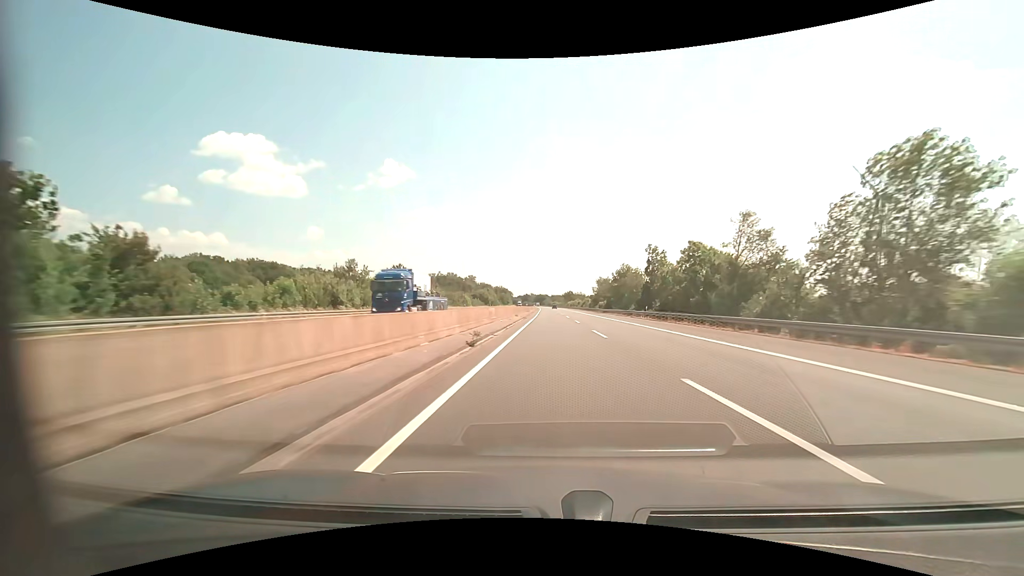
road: motorway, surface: asphalt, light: Day
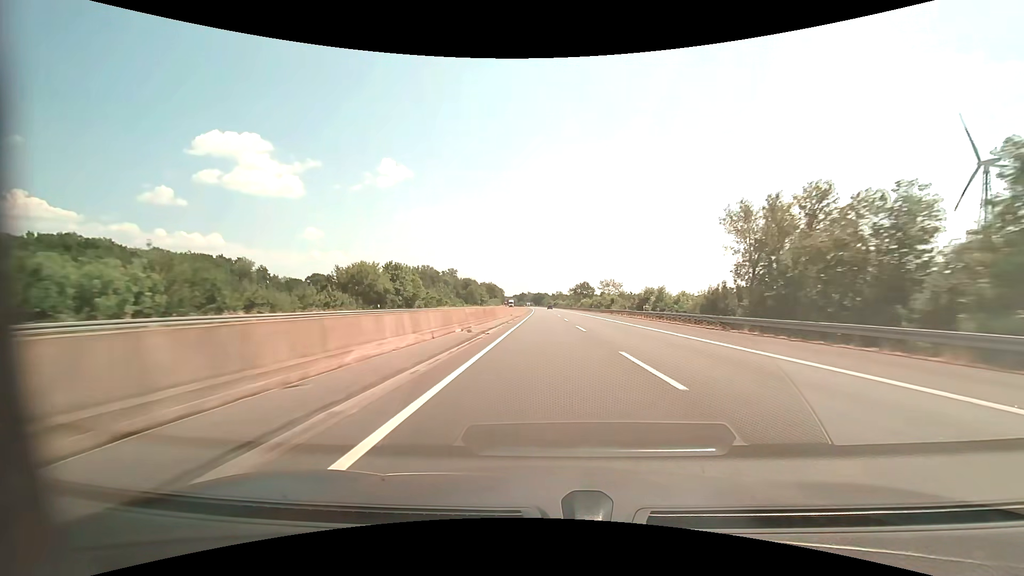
(+0.7, +103.1) m; 0°
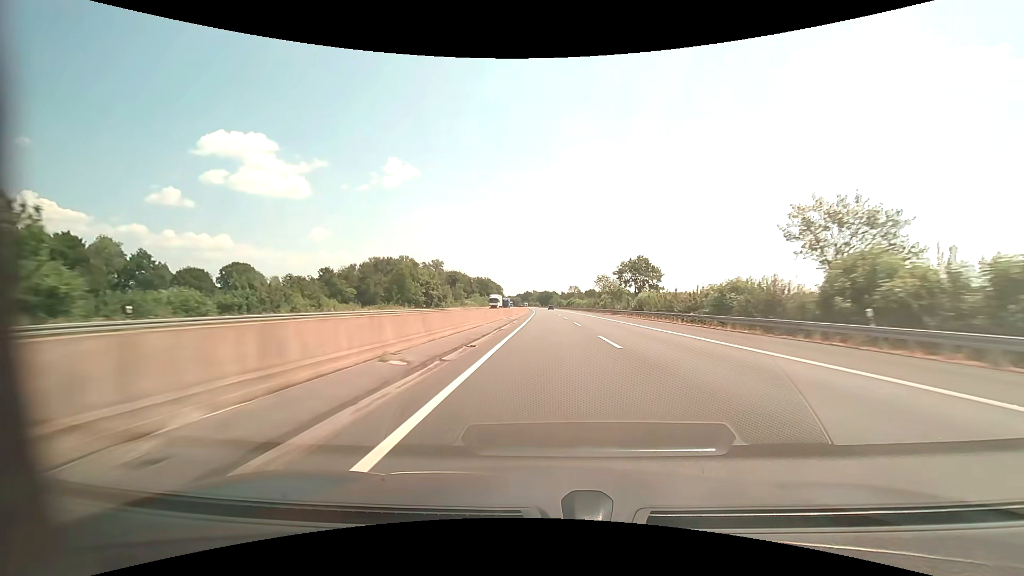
(-0.5, +82.3) m; -1°
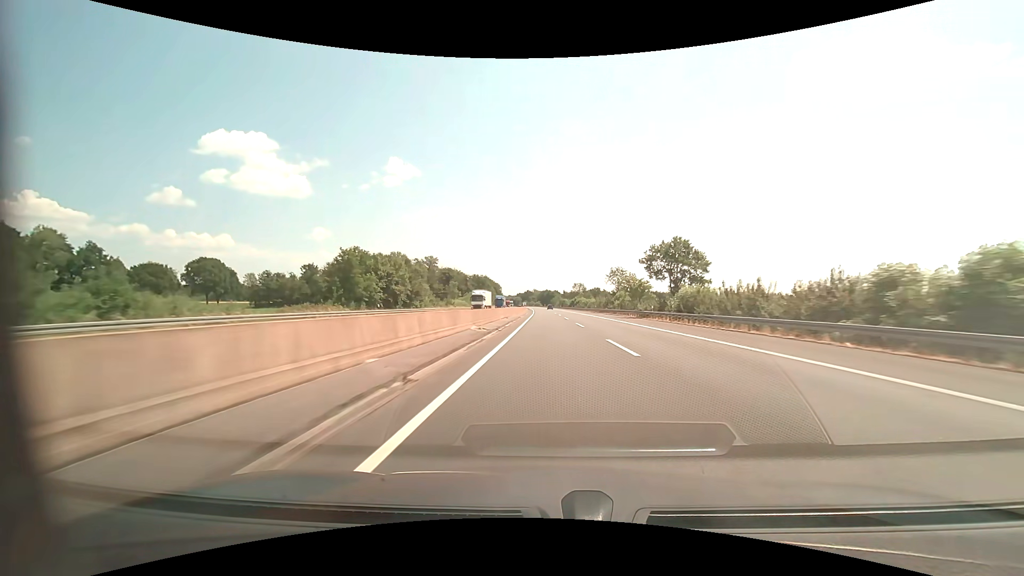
(0.0, +20.6) m; 0°
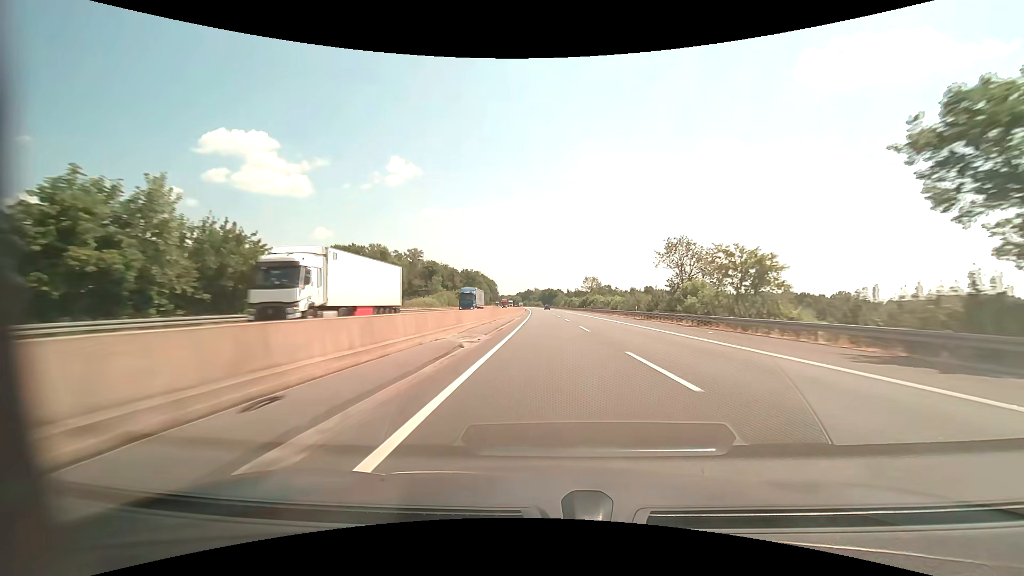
(-0.1, +41.2) m; 0°
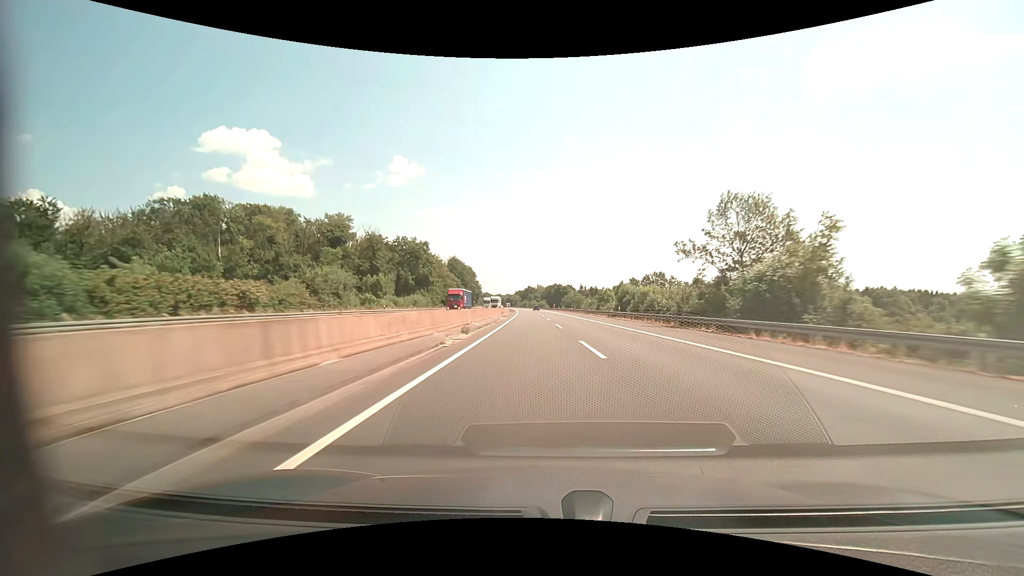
(-0.8, +103.1) m; -1°
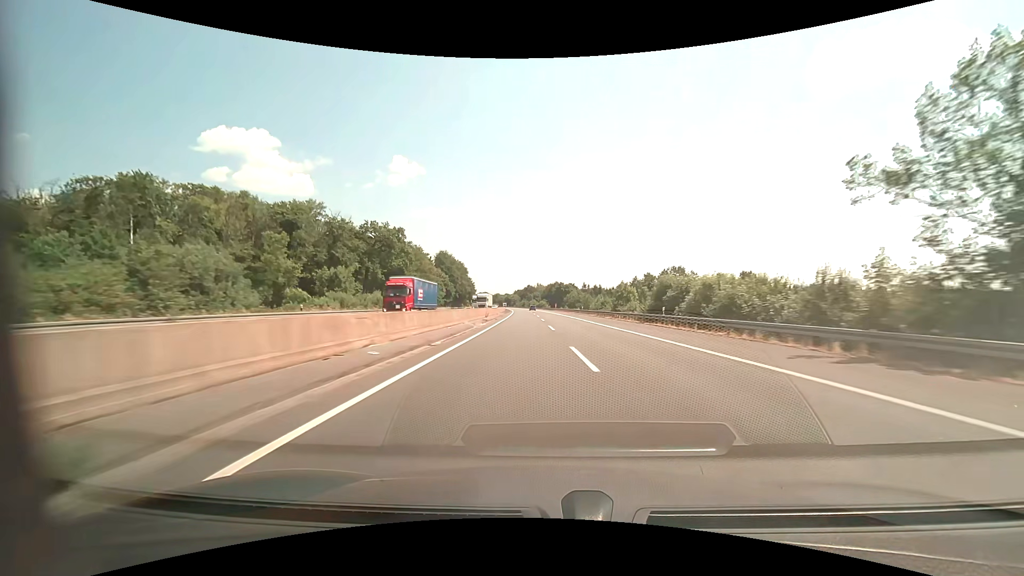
(0.0, +20.6) m; 0°
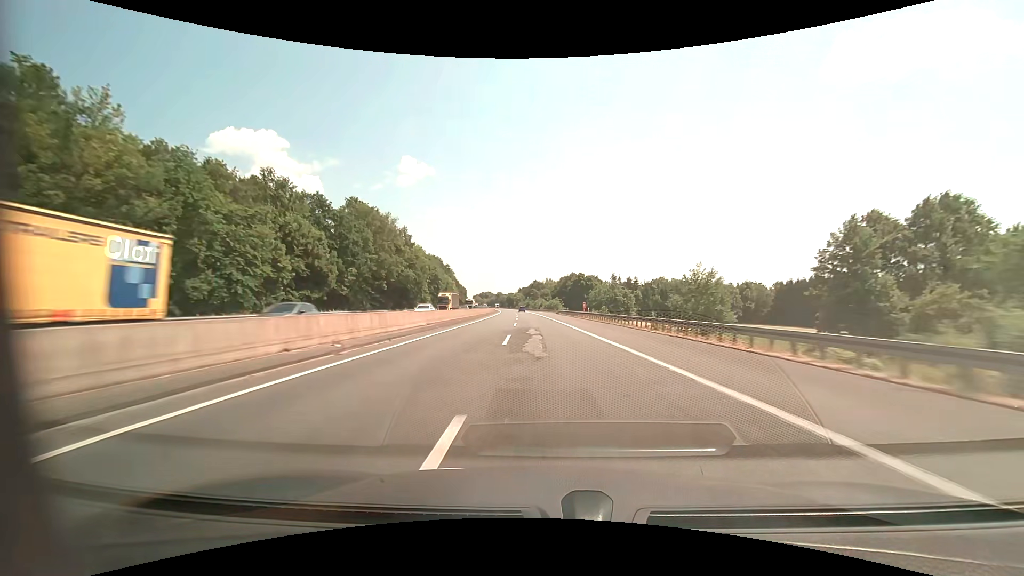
(-0.7, +82.6) m; -1°
(0, +10) (0, +20) (0, +30) (-1, +40) (-1, +50) (-1, +60) (-2, +70) (-2, +80) (-3, +90) (-4, +100) m
